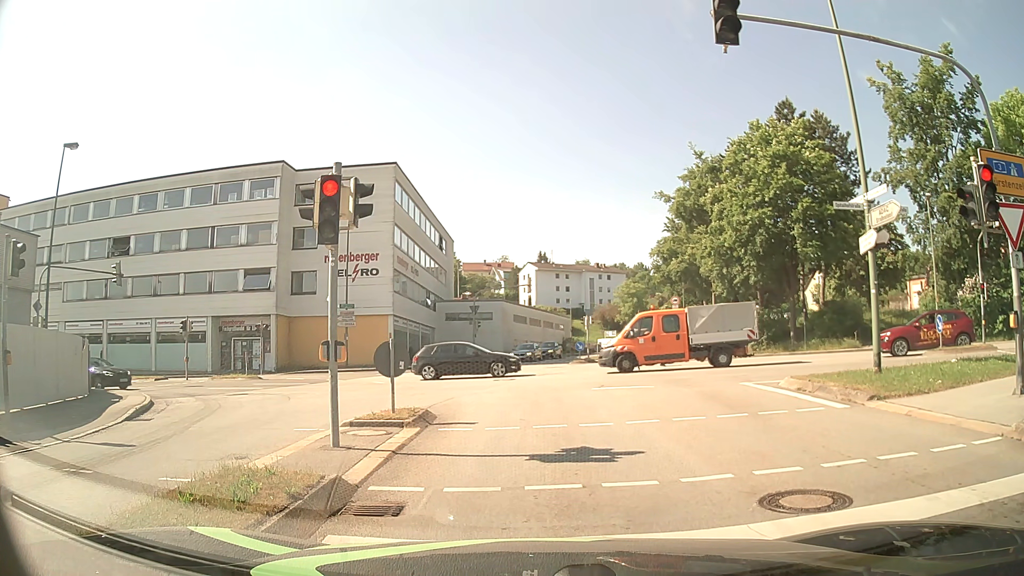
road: tertiary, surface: asphalt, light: Day
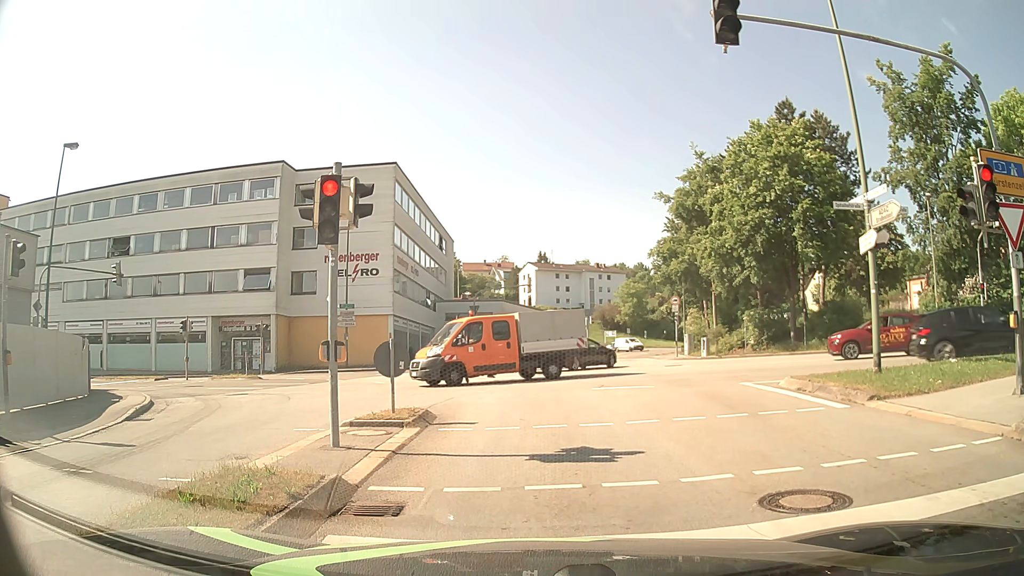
(0.0, 0.0) m; 0°
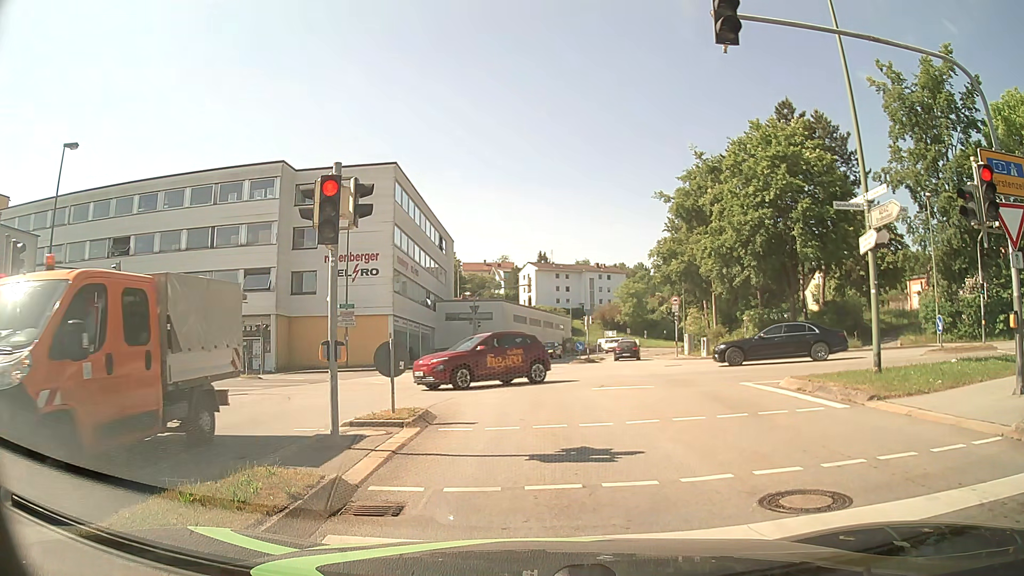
(0.0, 0.0) m; 0°
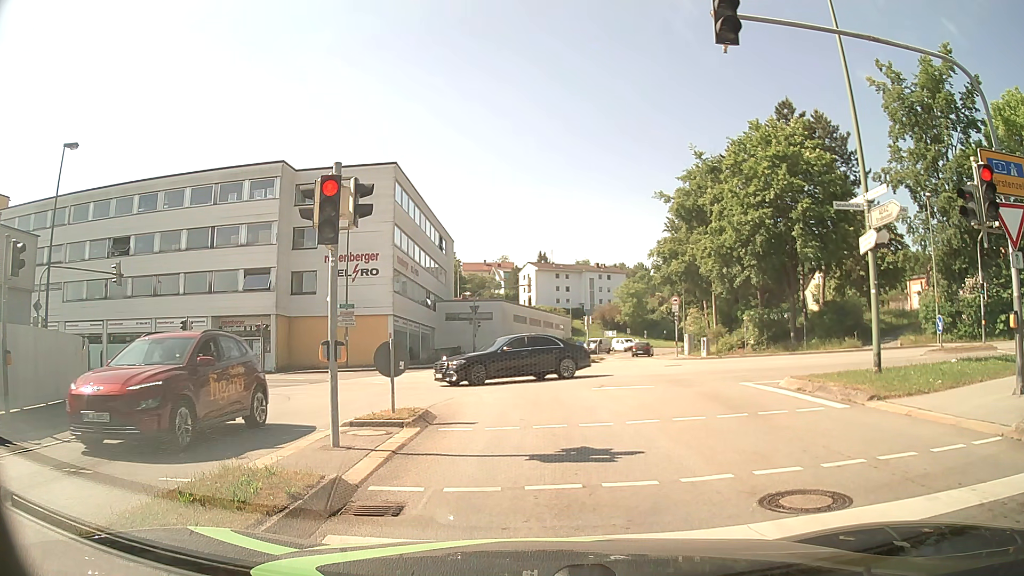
(0.0, 0.0) m; 0°
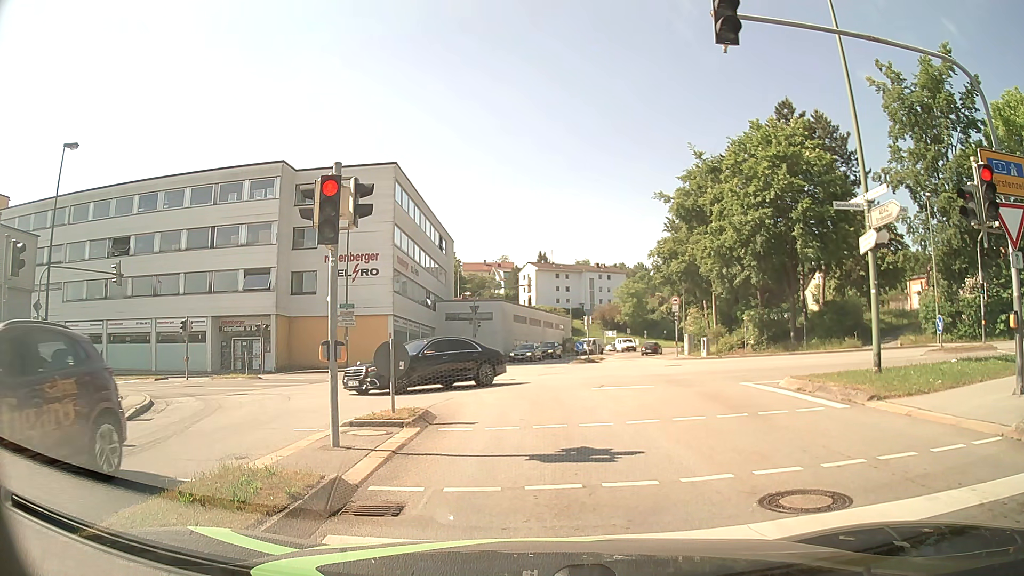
(0.0, 0.0) m; 0°
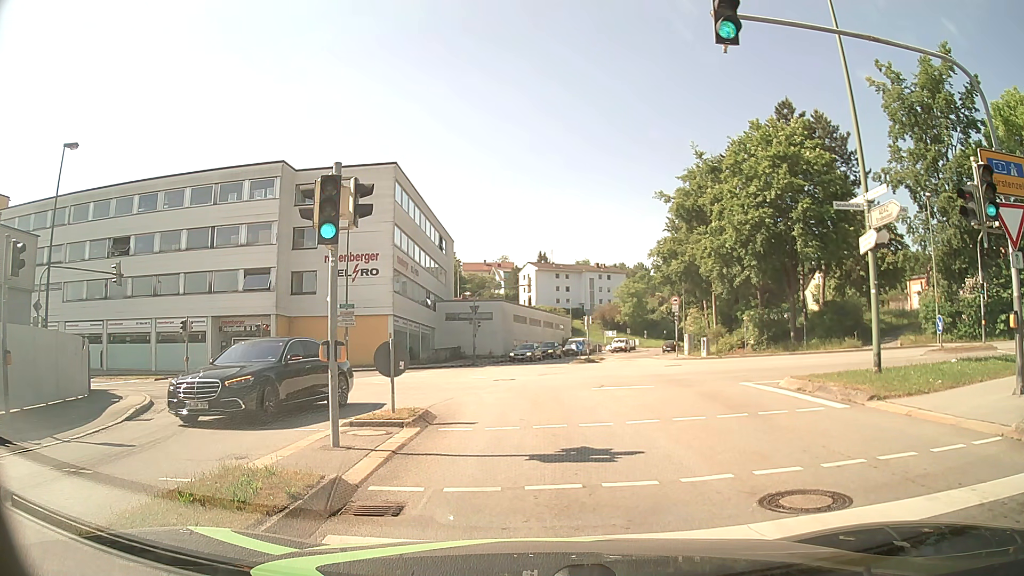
(0.0, 0.0) m; 0°
